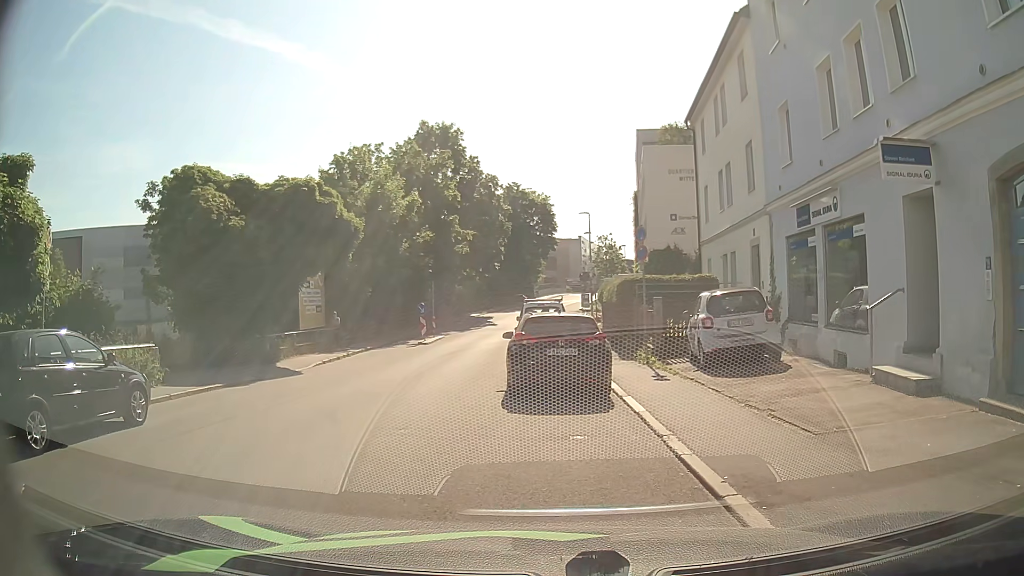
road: residential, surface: asphalt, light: Day
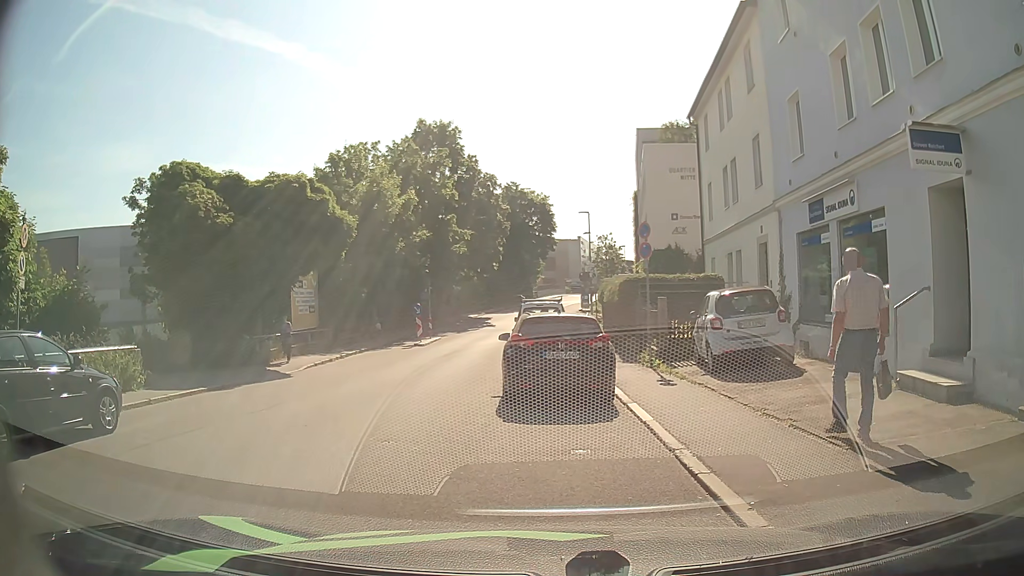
(0.0, +0.8) m; 0°
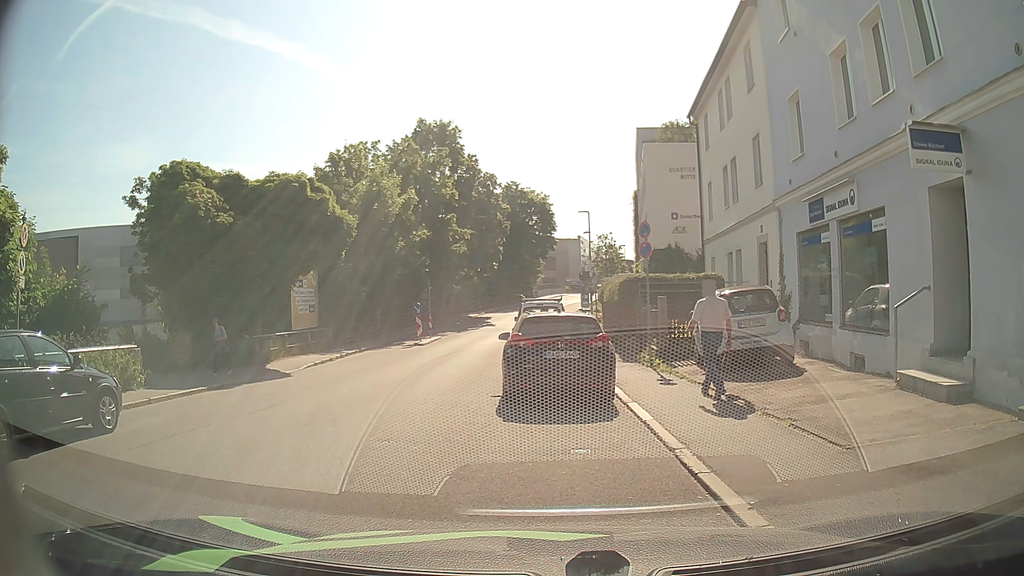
(0.0, 0.0) m; 0°
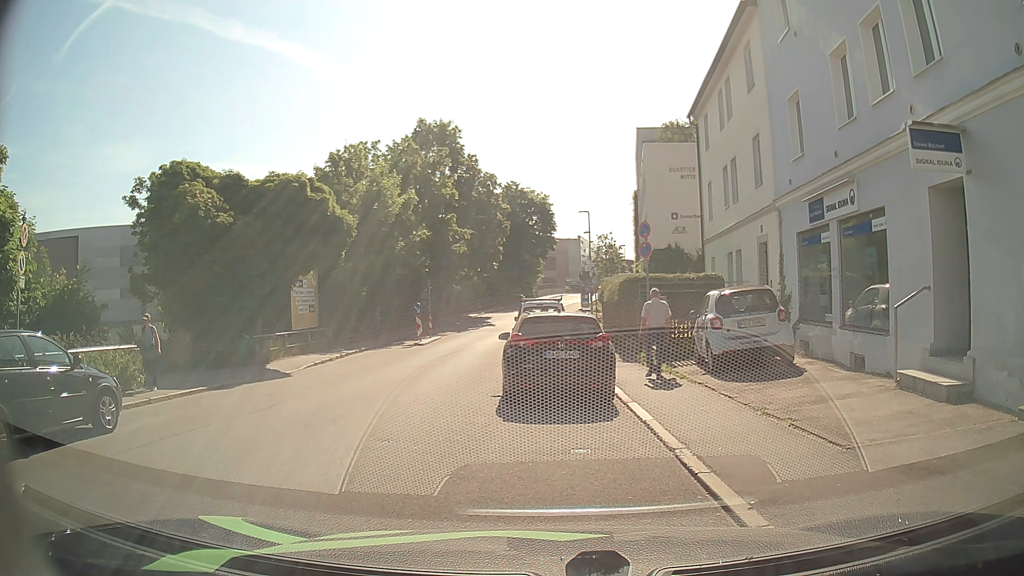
(0.0, 0.0) m; 0°
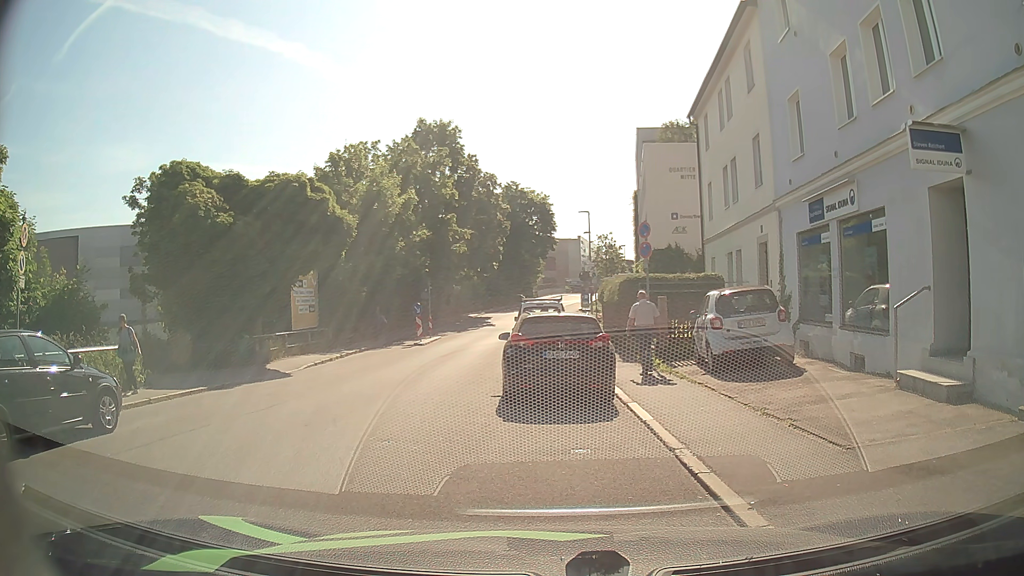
(0.0, 0.0) m; 0°
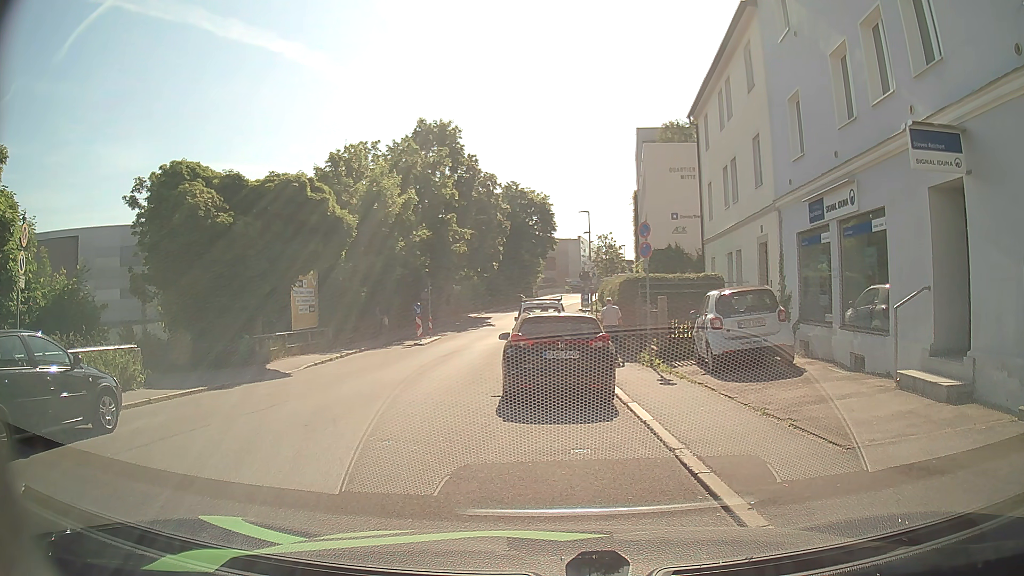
(0.0, 0.0) m; 0°
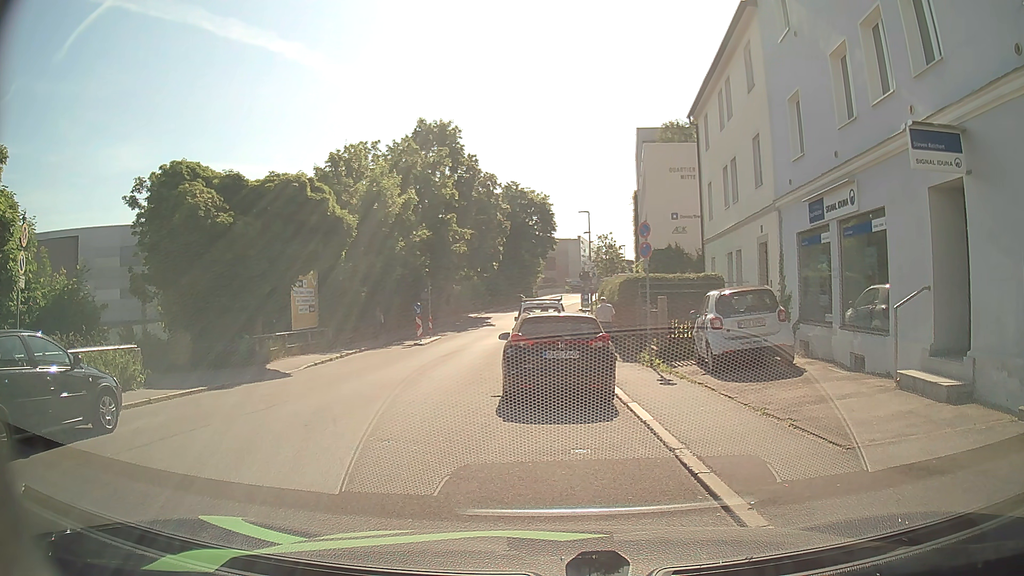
(0.0, 0.0) m; 0°
